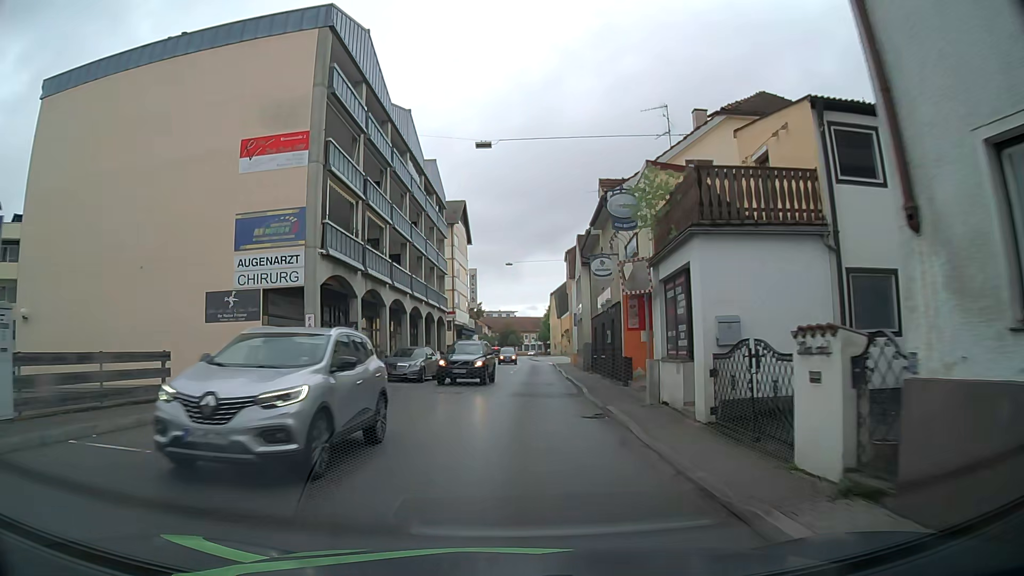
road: secondary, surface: asphalt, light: Day
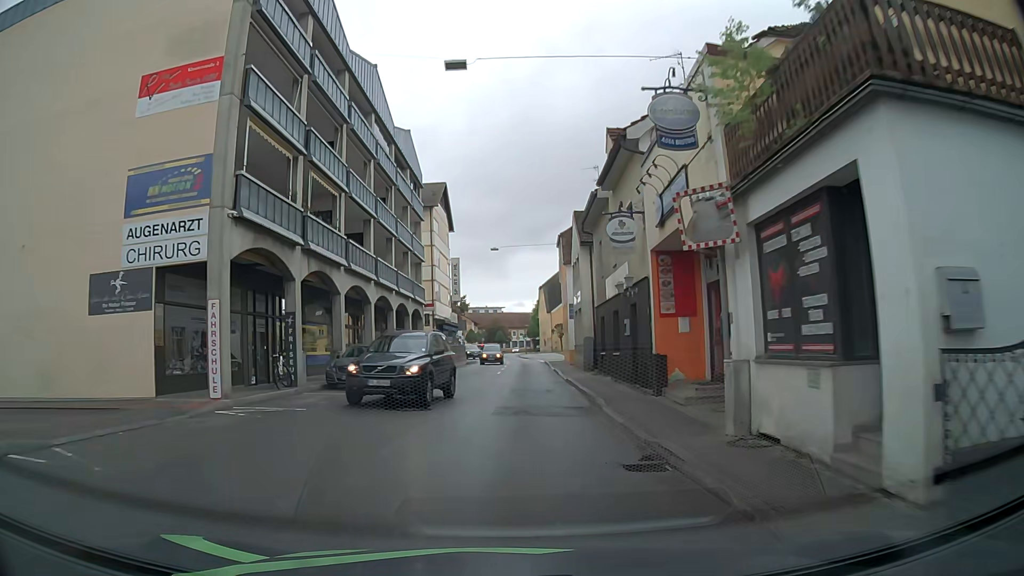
(+0.1, +6.4) m; +2°
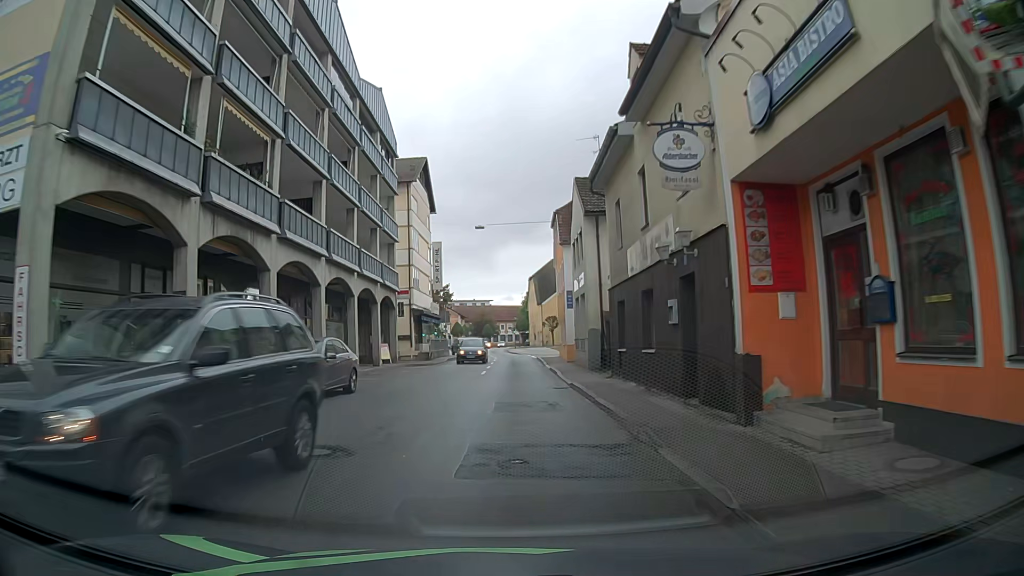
(+0.1, +6.5) m; +1°
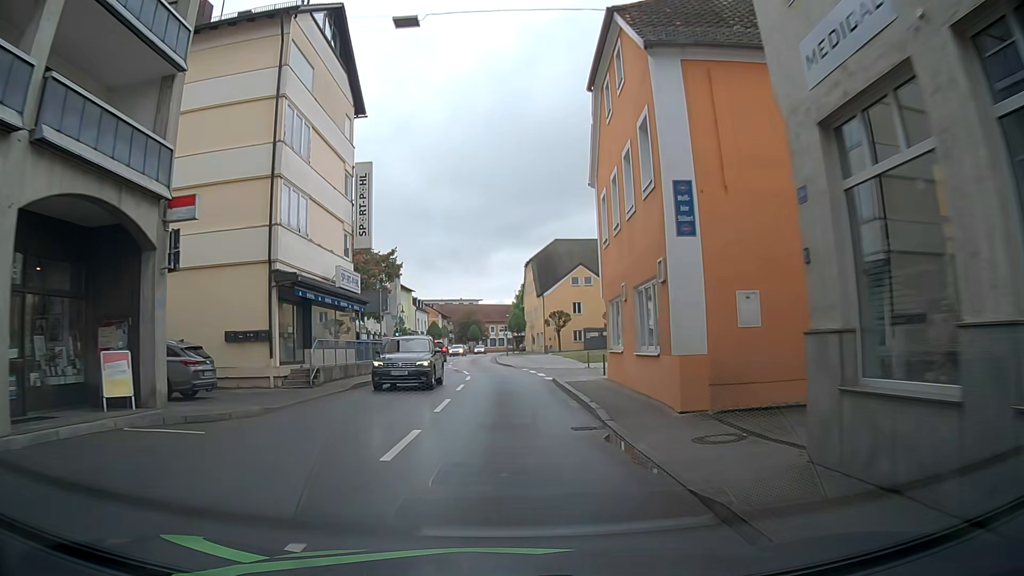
(+0.1, +26.6) m; 0°
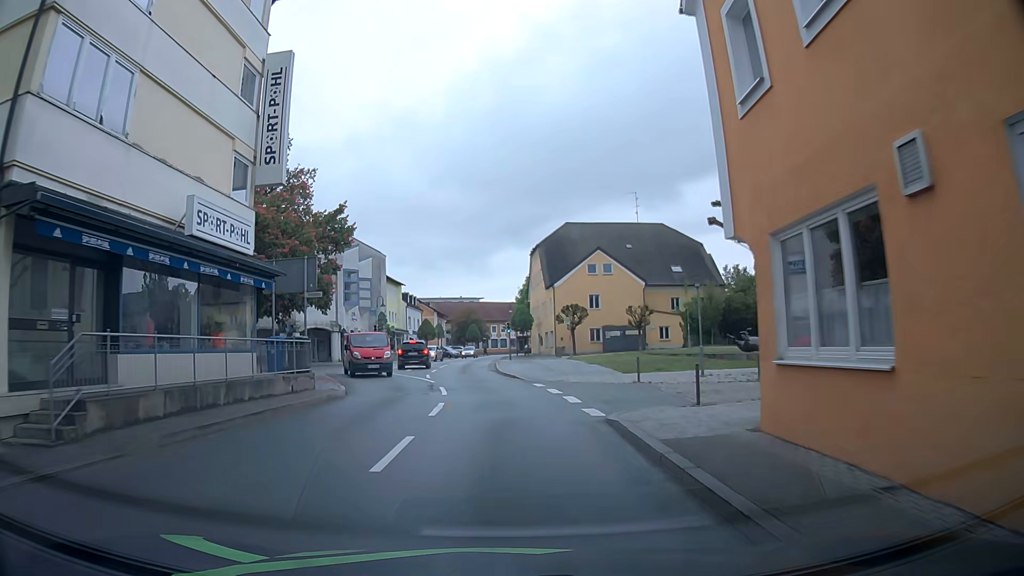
(0.0, +12.6) m; +1°
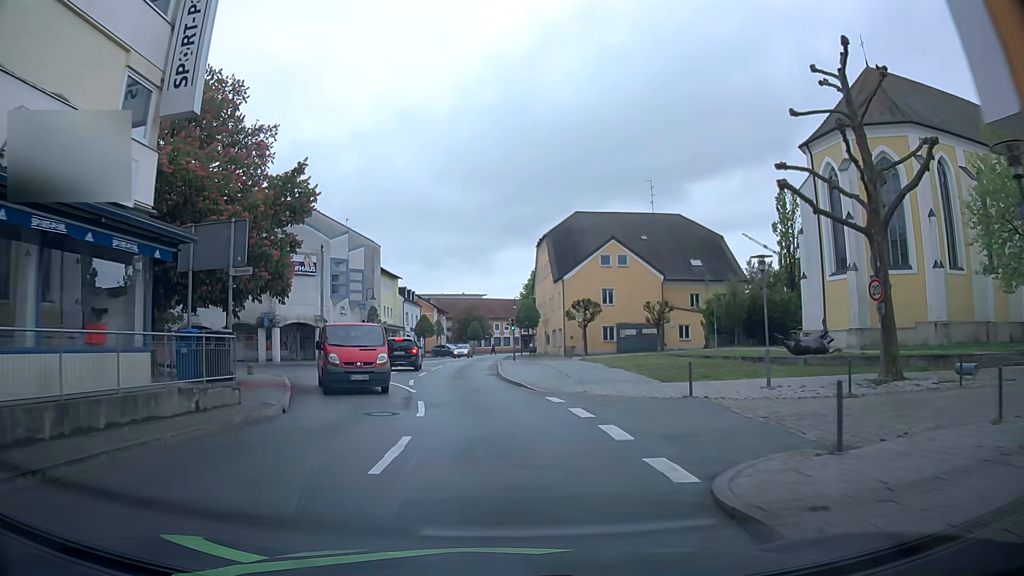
(-0.1, +5.9) m; -2°
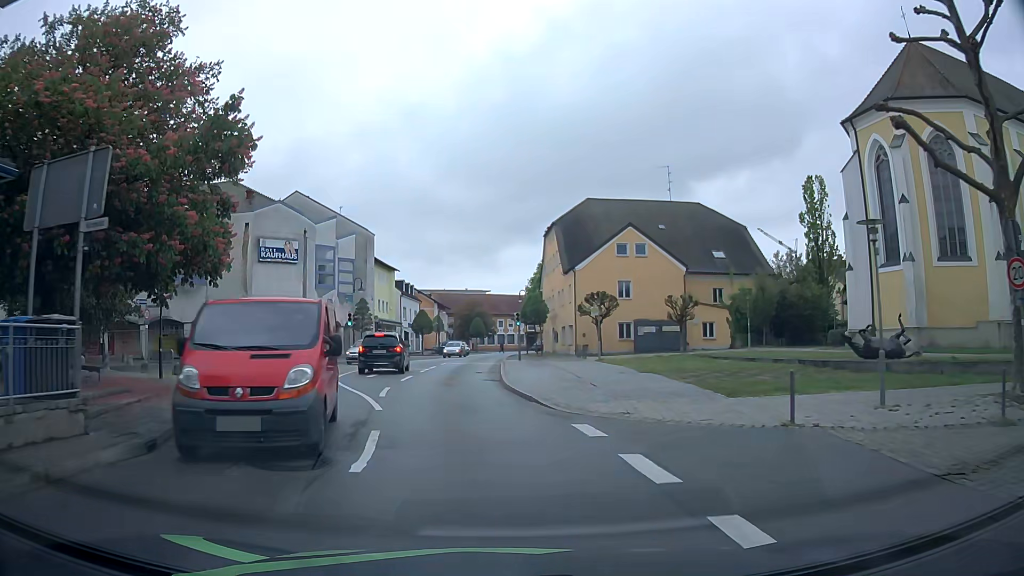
(-0.1, +5.8) m; -1°
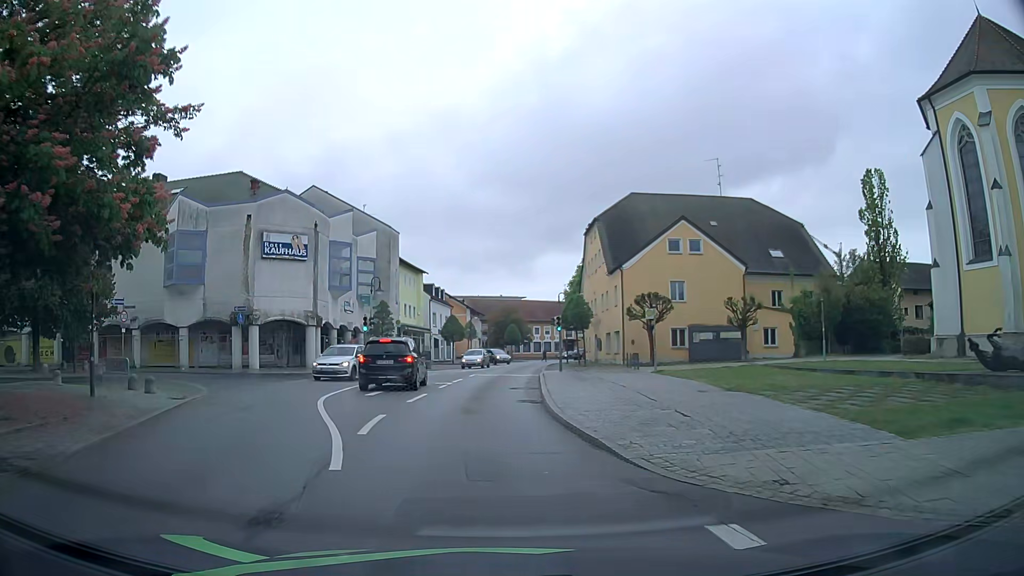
(0.0, +5.8) m; -2°
(-1, +10) (-1, +20) (-1, +30) (-1, +40) (0, +50) (+1, +60) (+2, +70) (+2, +80) (+3, +90) (+5, +100) m
